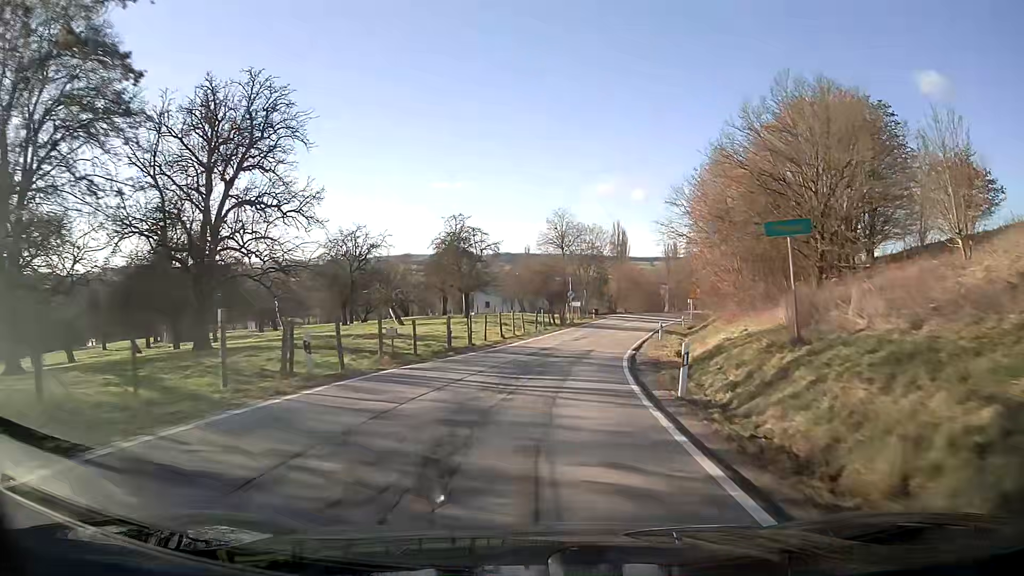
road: secondary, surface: asphalt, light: Day
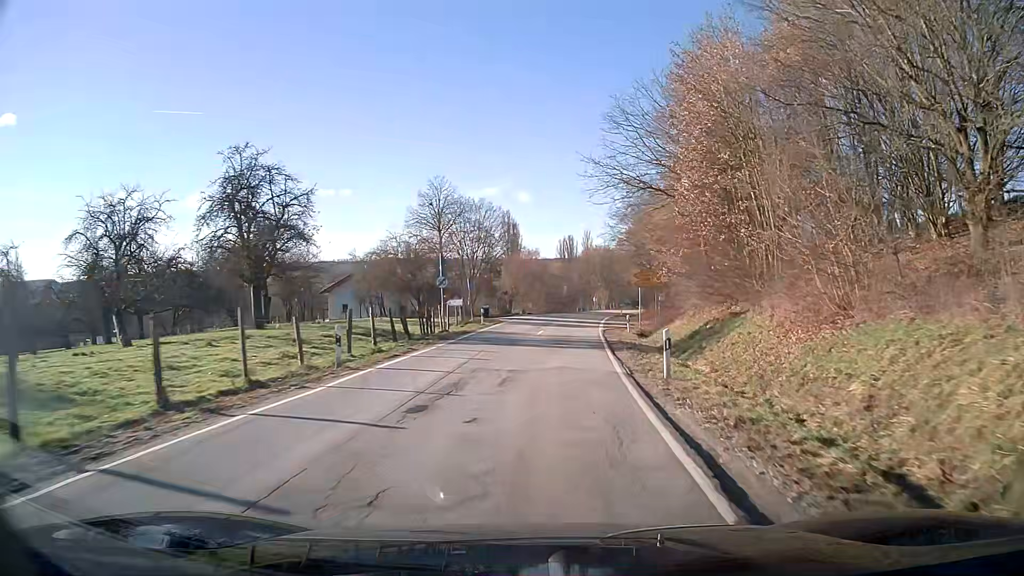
(+2.0, +24.9) m; +9°
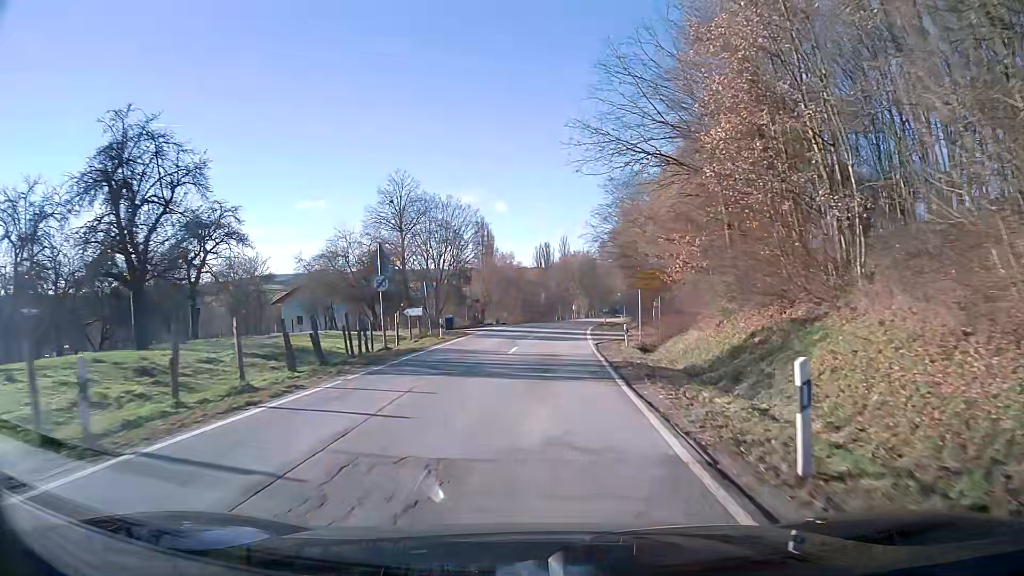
(+0.2, +8.6) m; +2°
